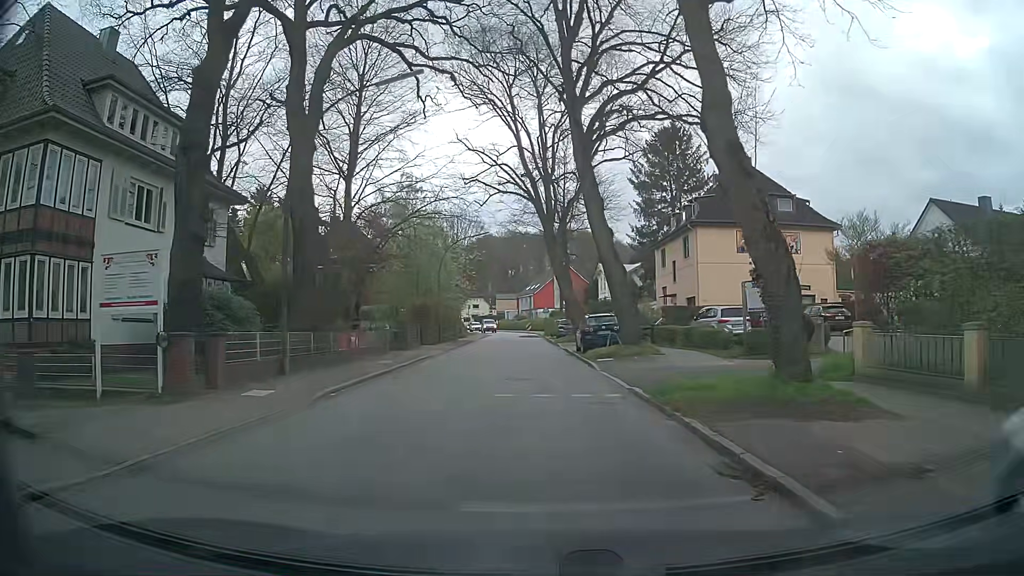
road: tertiary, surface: asphalt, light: Day
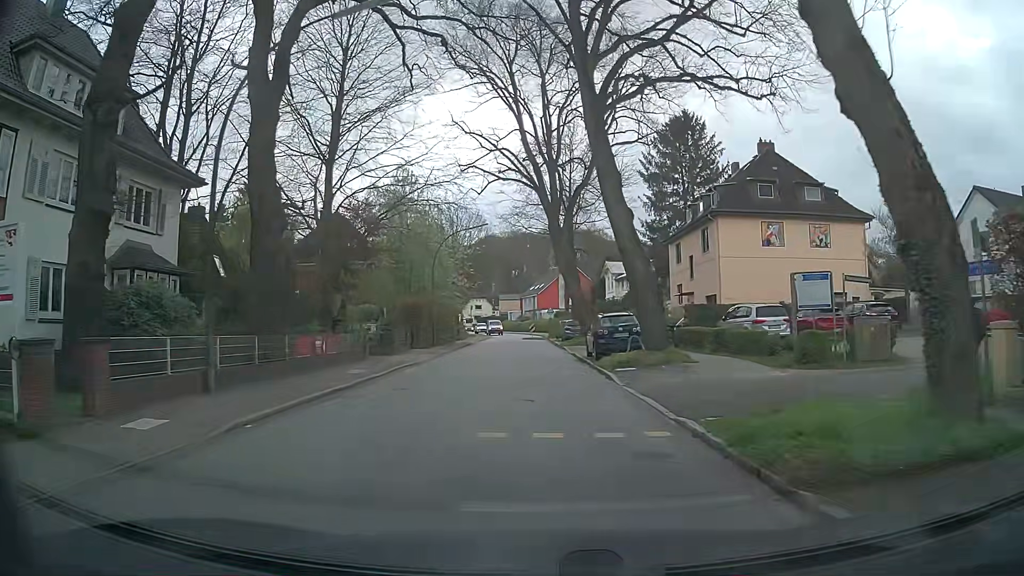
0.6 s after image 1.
(0.0, +4.5) m; 0°
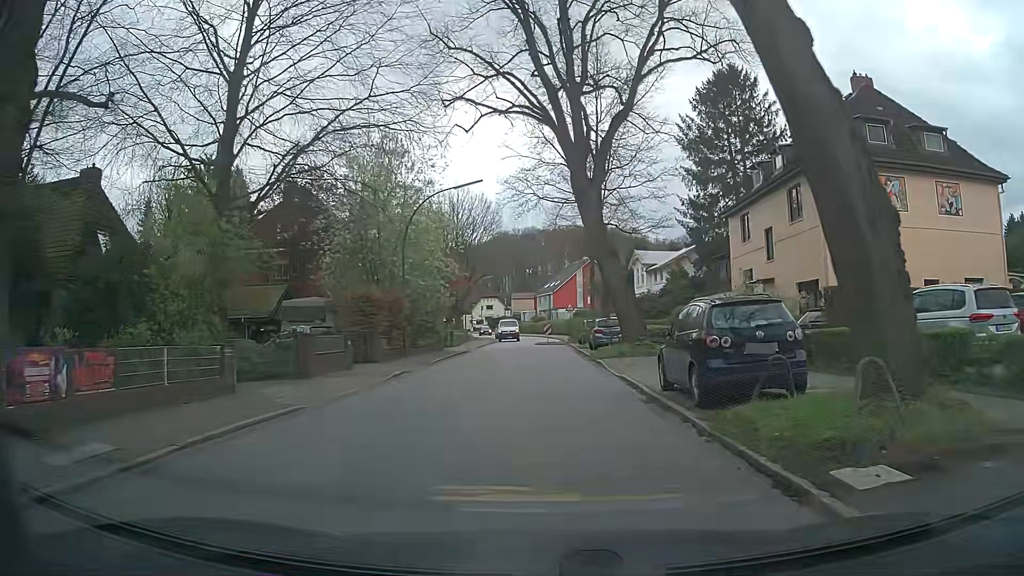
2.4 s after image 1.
(-0.4, +13.5) m; -4°
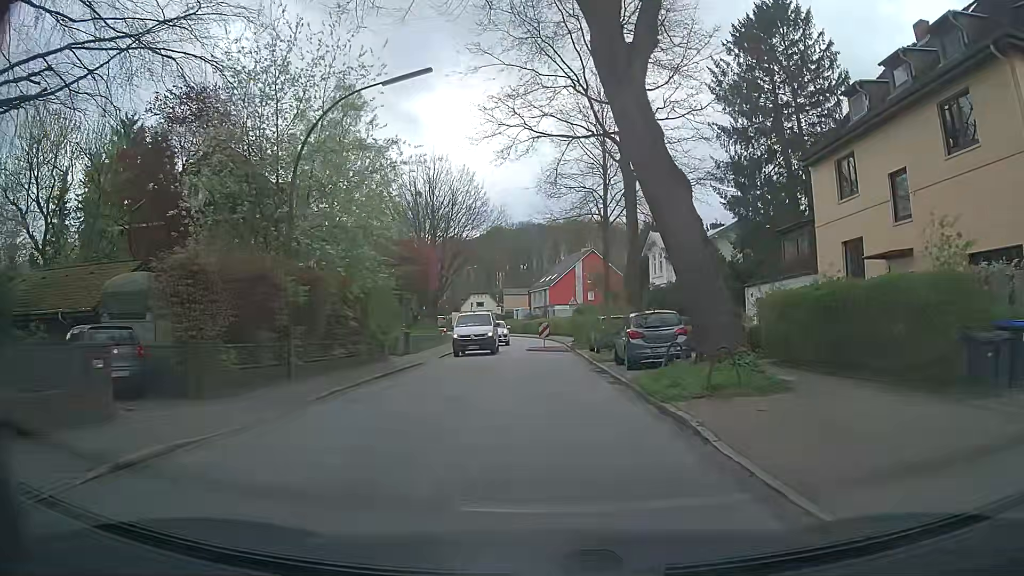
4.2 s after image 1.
(+0.4, +13.4) m; +1°
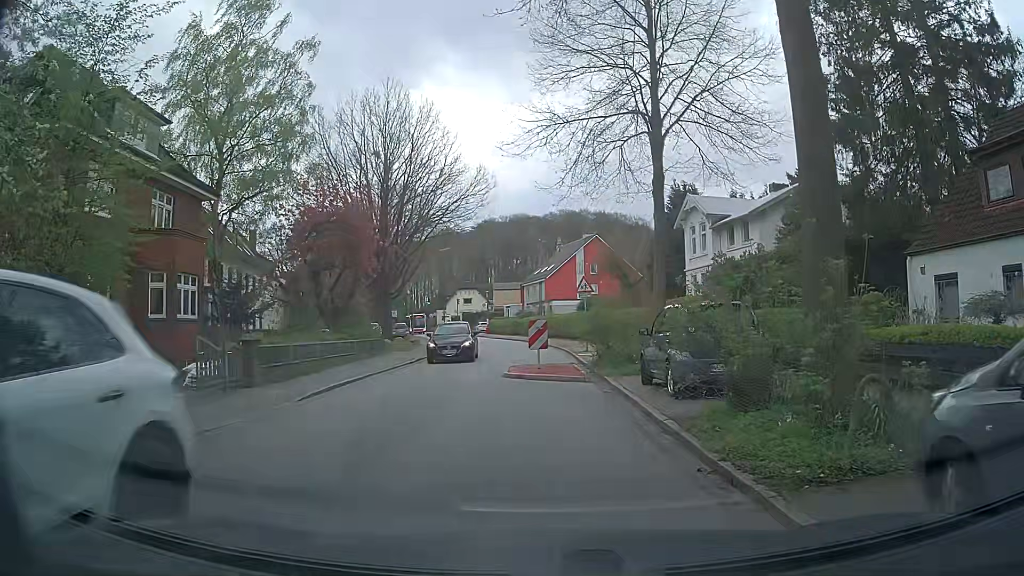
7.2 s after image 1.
(+0.5, +16.5) m; +2°
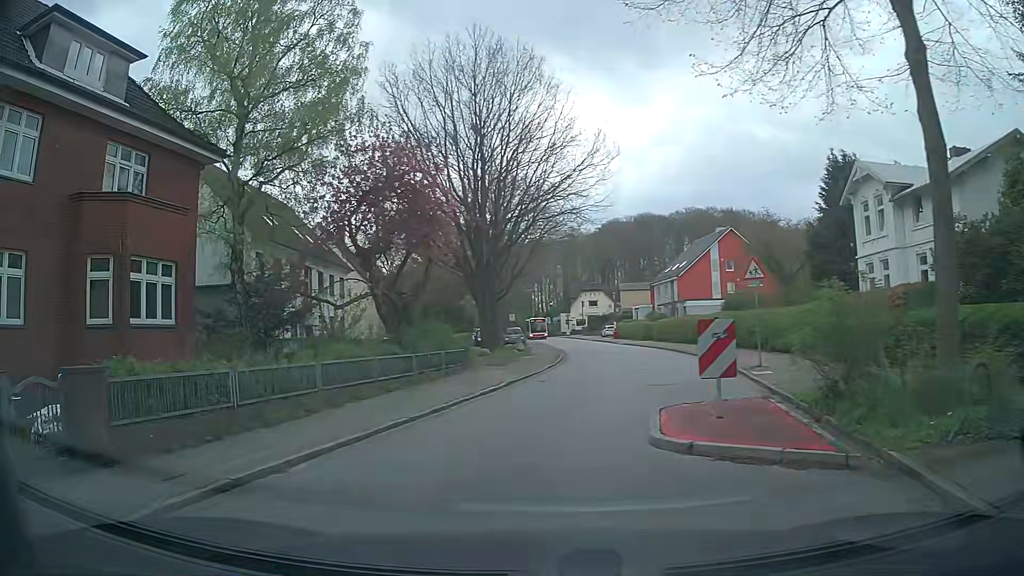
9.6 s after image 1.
(-0.5, +9.3) m; -13°
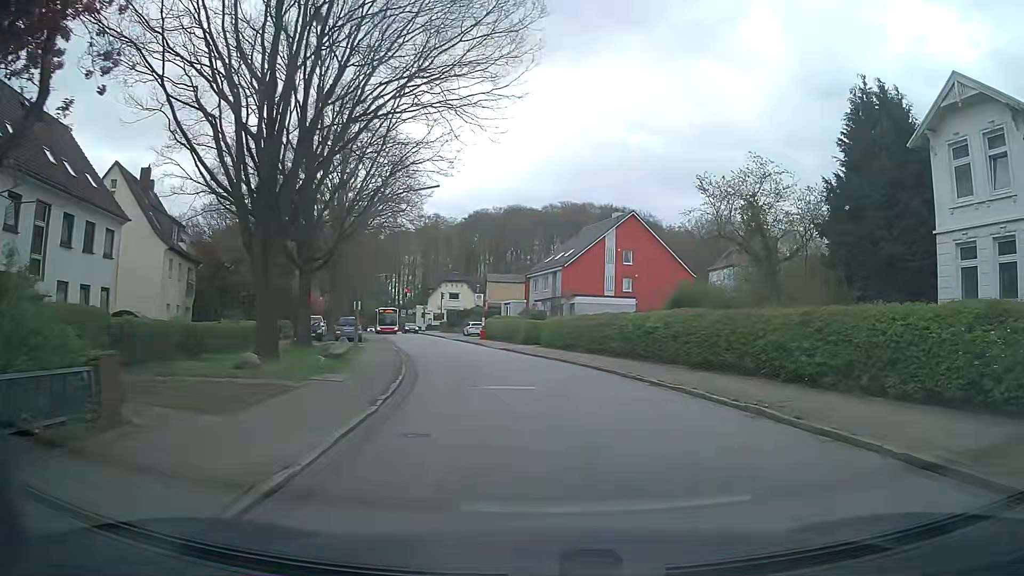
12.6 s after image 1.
(+0.6, +16.7) m; +13°
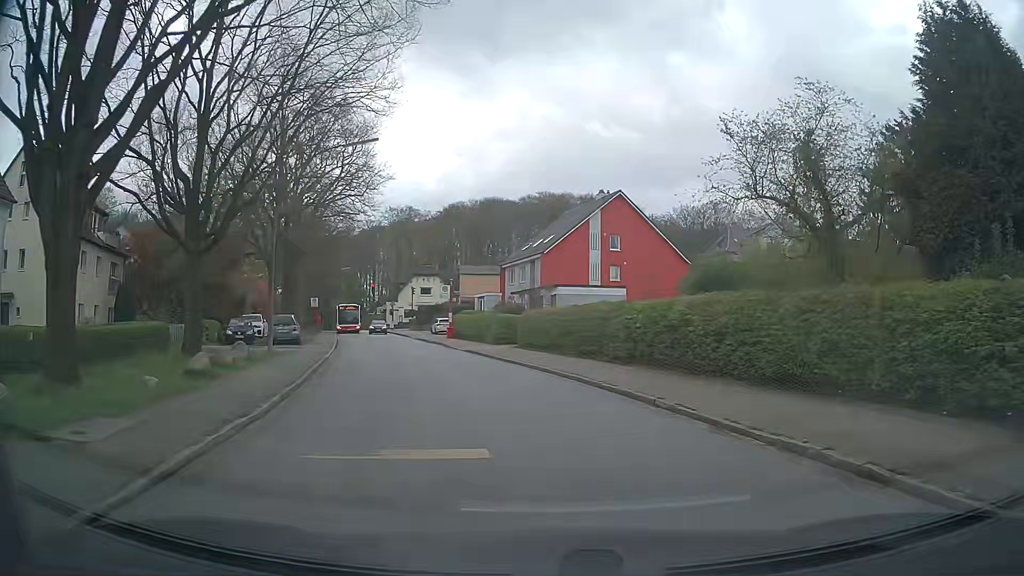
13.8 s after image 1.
(+0.2, +8.1) m; +1°
